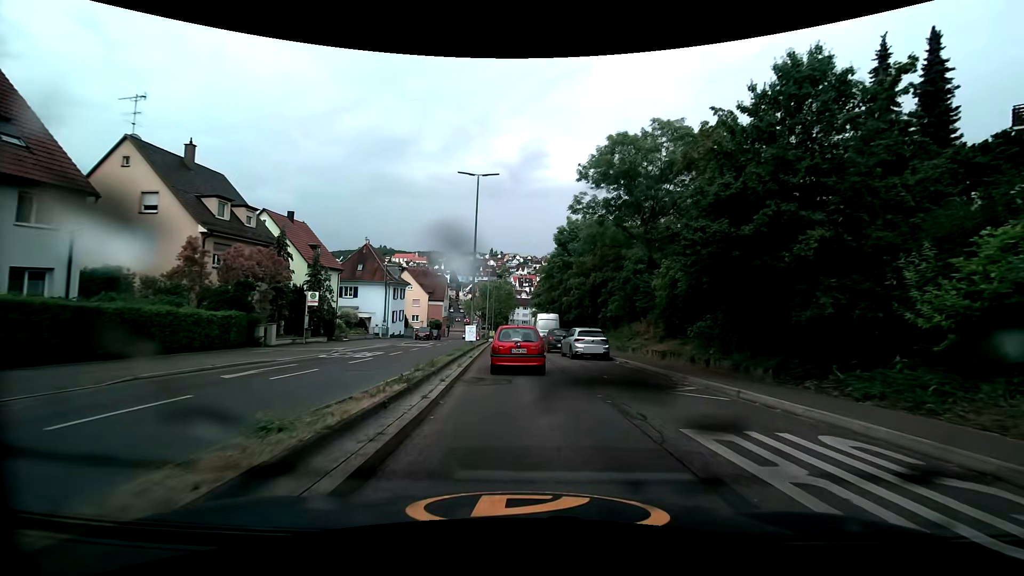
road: secondary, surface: asphalt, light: Day
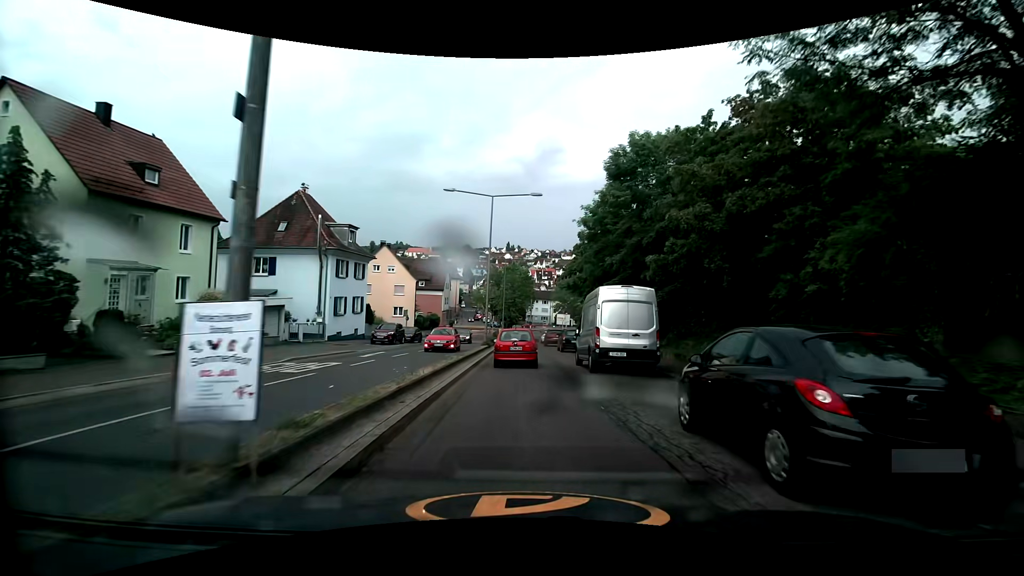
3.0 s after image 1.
(-0.7, +25.2) m; -2°
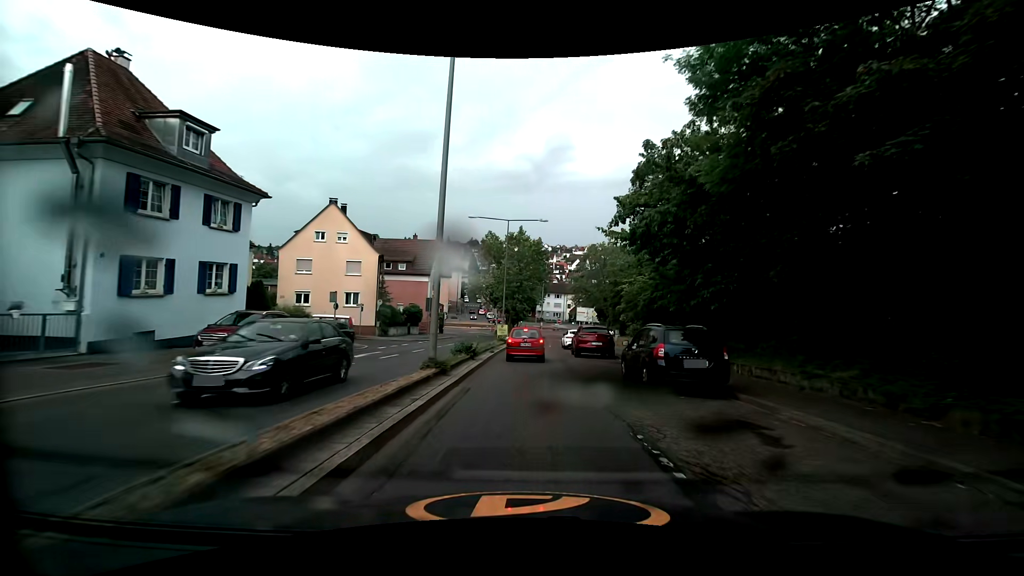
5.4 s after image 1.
(-0.4, +21.4) m; -2°
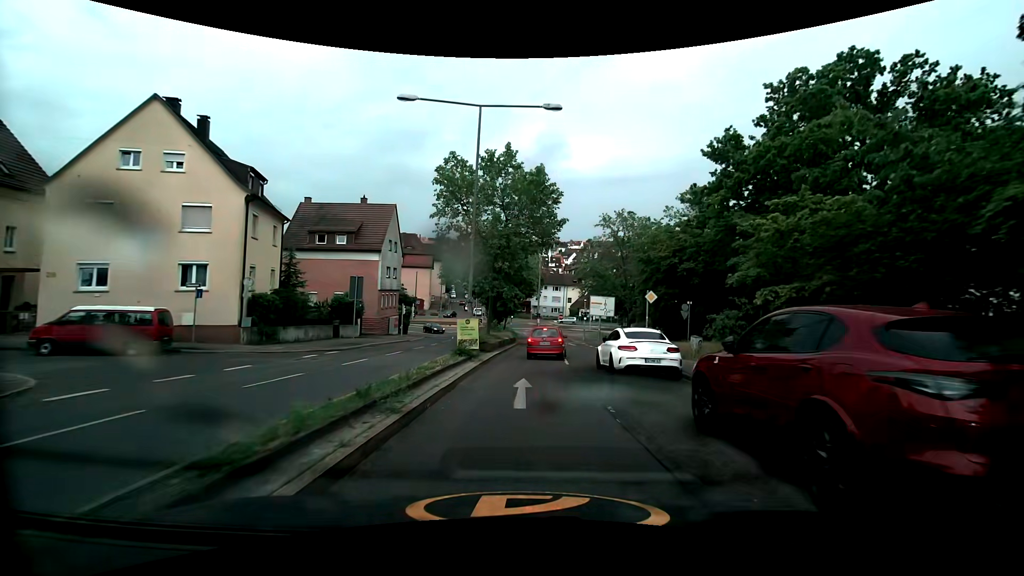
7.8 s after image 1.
(+0.3, +21.3) m; +1°
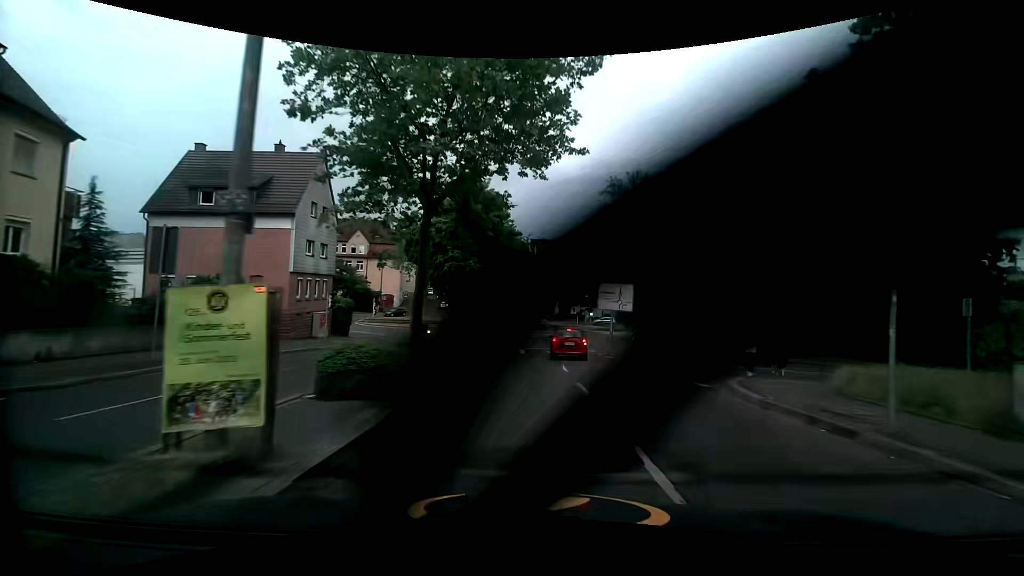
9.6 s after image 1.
(+0.3, +15.6) m; +2°
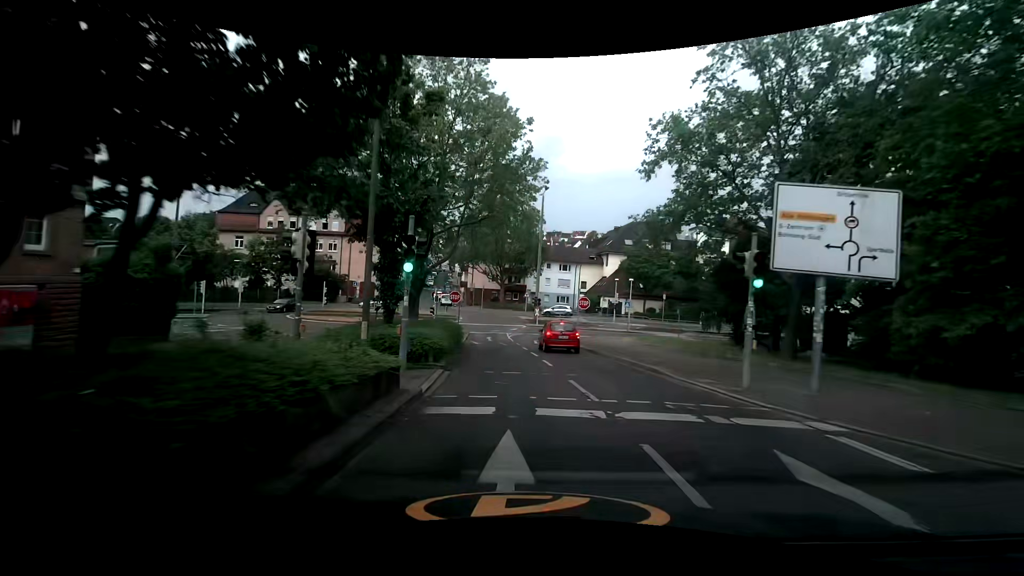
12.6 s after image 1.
(+0.2, +24.8) m; -2°
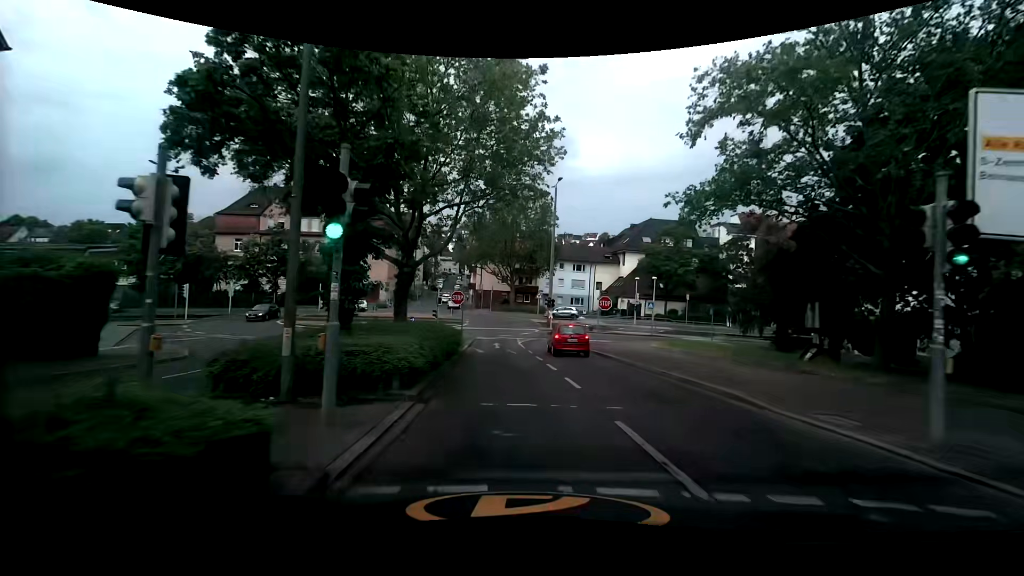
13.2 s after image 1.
(0.0, +4.7) m; 0°
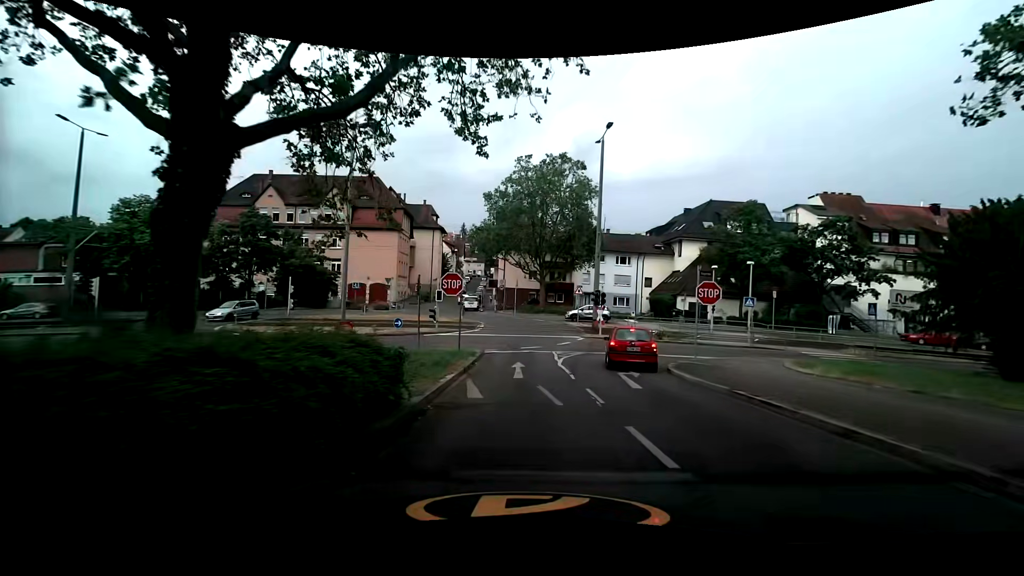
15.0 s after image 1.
(-0.5, +13.7) m; -3°
(0, +10) (0, +20) (0, +30) (-1, +40) (-7, +47) (-17, +48) (-27, +46) (-36, +43) (-46, +41) (-56, +39) m
